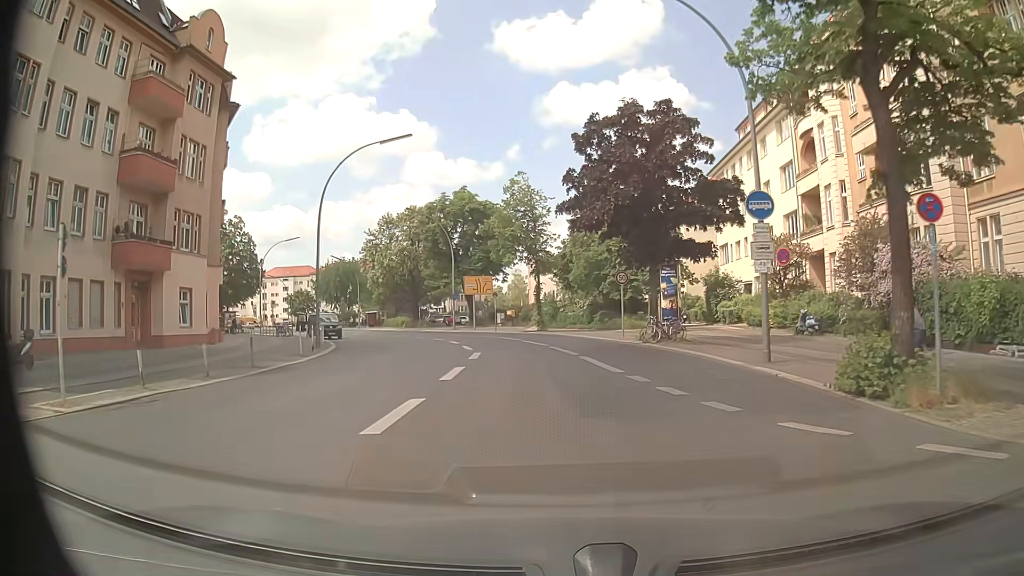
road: secondary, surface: asphalt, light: Day
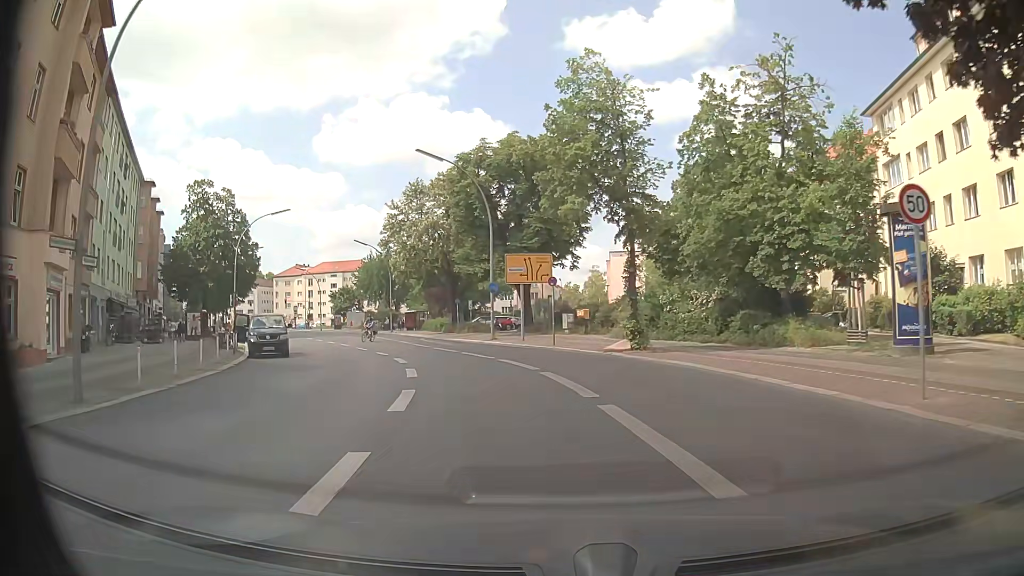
(-0.7, +21.8) m; -6°
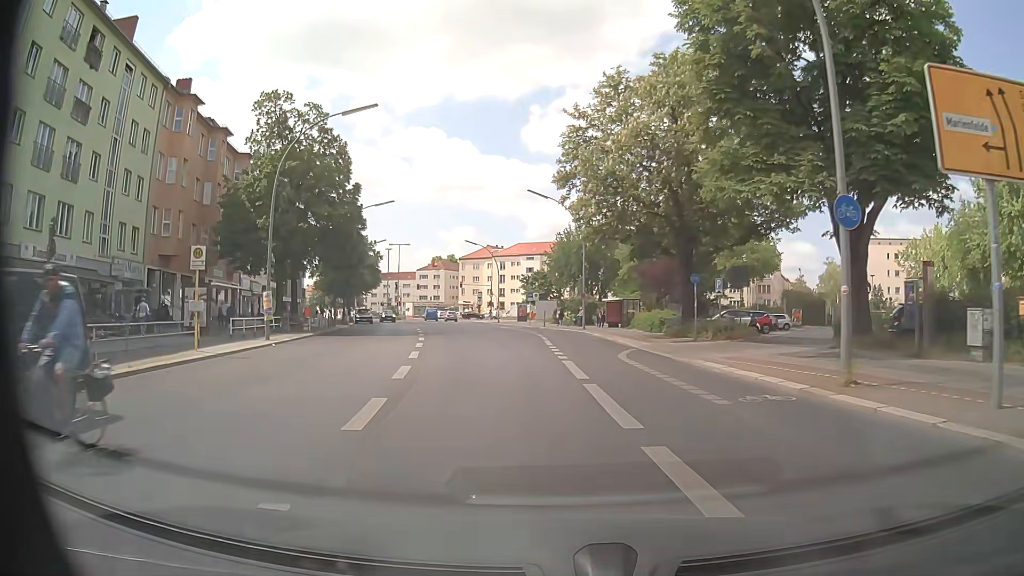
(-4.5, +26.3) m; -19°
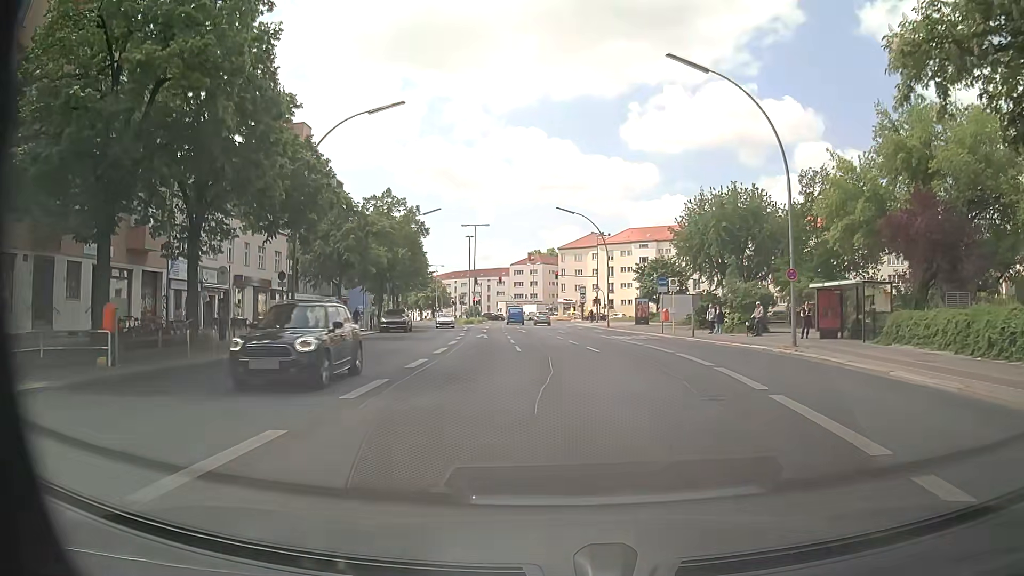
(-2.4, +27.8) m; -10°
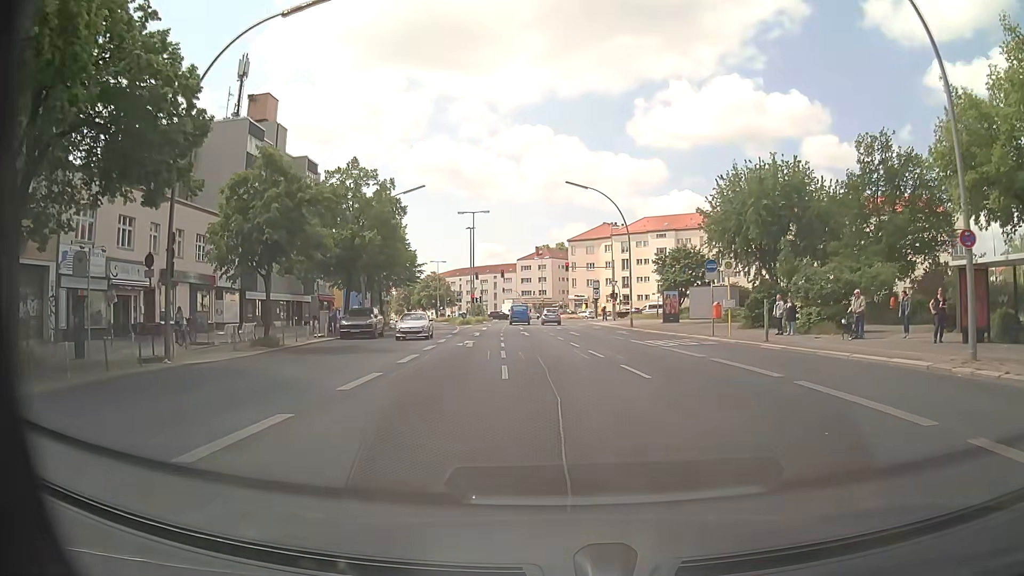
(+0.1, +10.9) m; -1°
(0, +10) (0, +20) (-1, +30) (-1, +40) (-2, +50) (-3, +60) (-3, +70) (-4, +80) (-4, +90) (-4, +100) m
